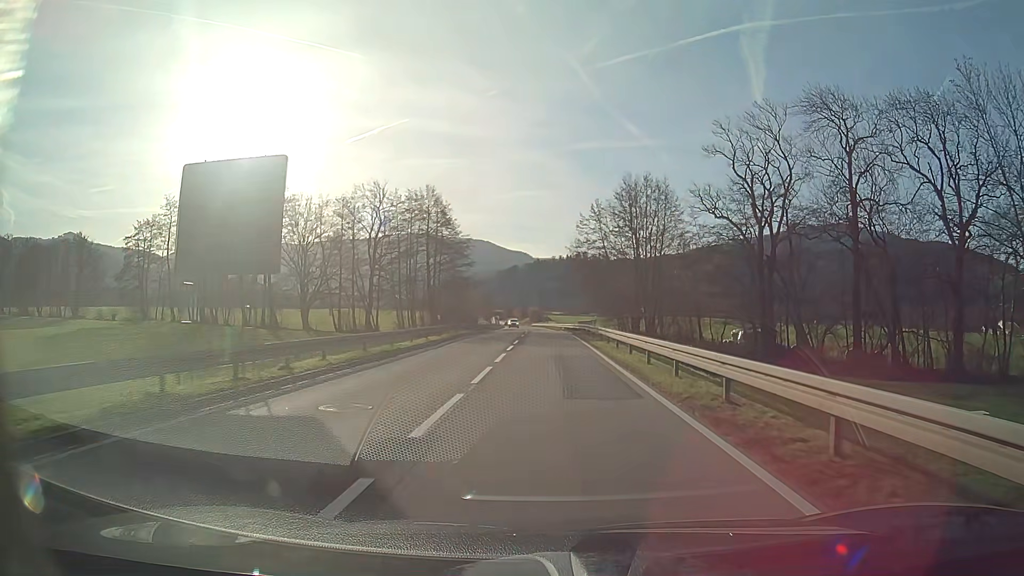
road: secondary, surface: asphalt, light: Day
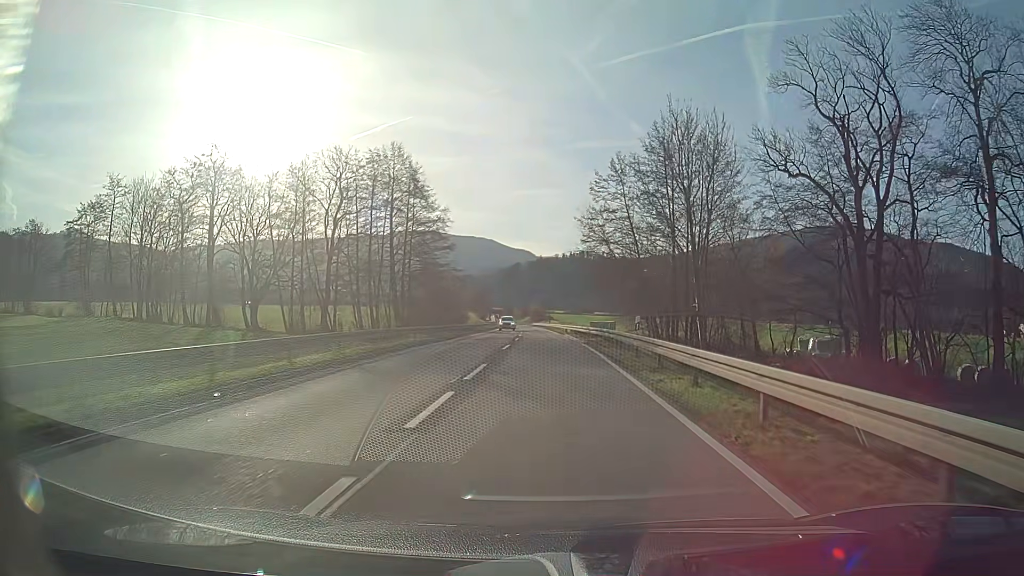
(0.0, +18.2) m; 0°
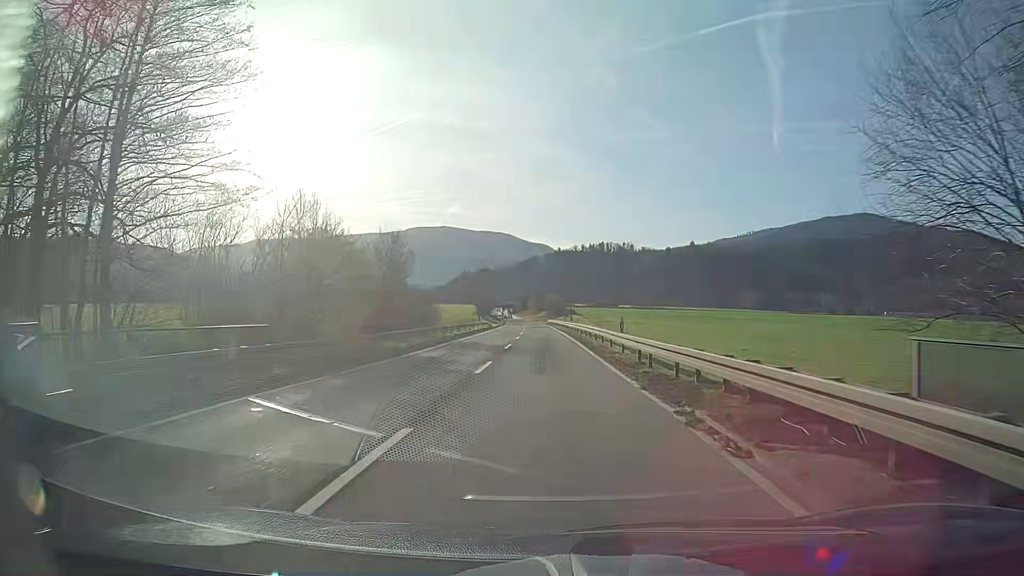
(-0.6, +45.8) m; -1°
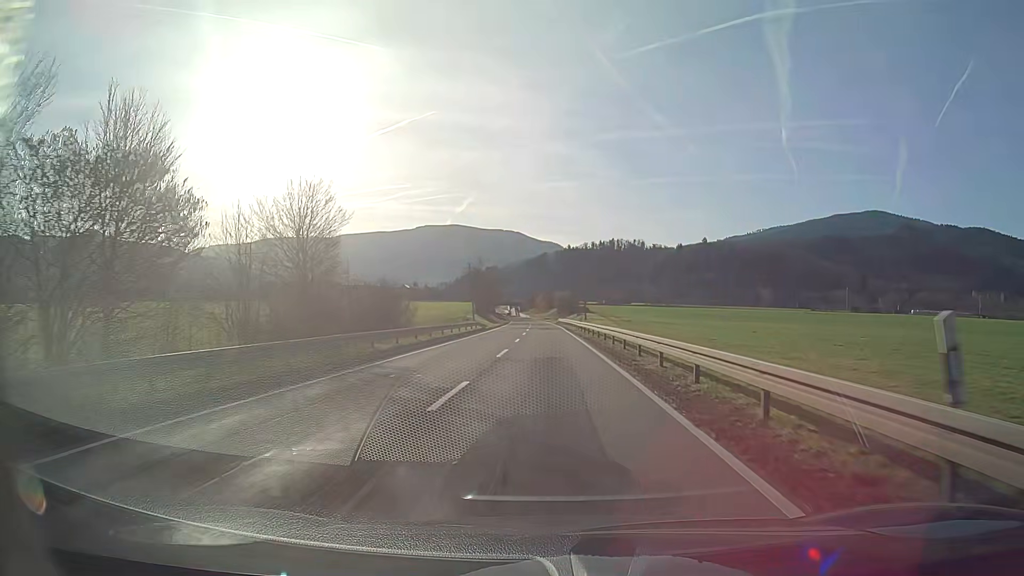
(-0.1, +18.6) m; -1°
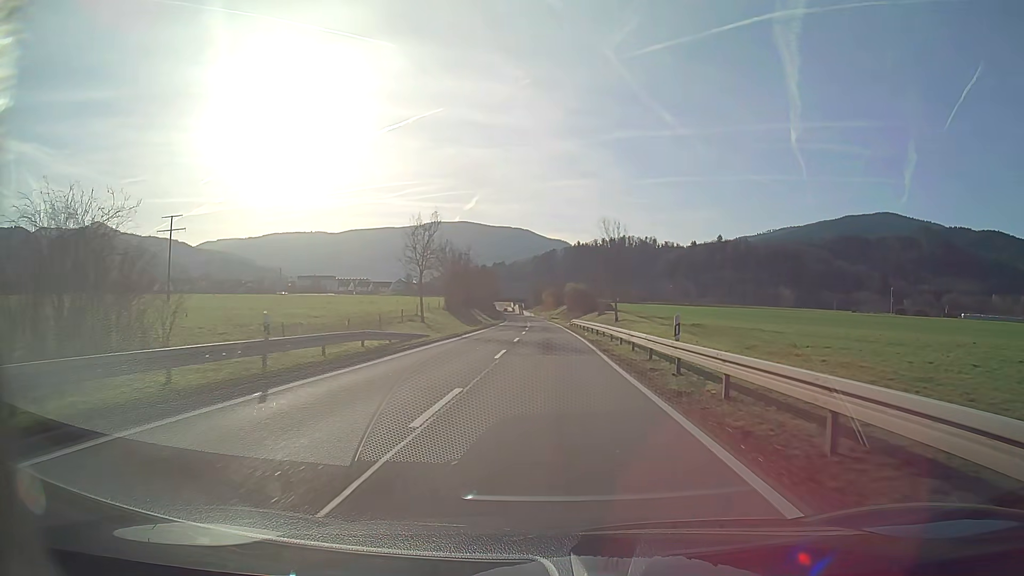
(-0.3, +37.9) m; -1°
(0, +10) (0, +20) (0, +30) (0, +40) (0, +50) (-1, +60) (-1, +70) (-1, +80) (-2, +90) (-2, +100) m
